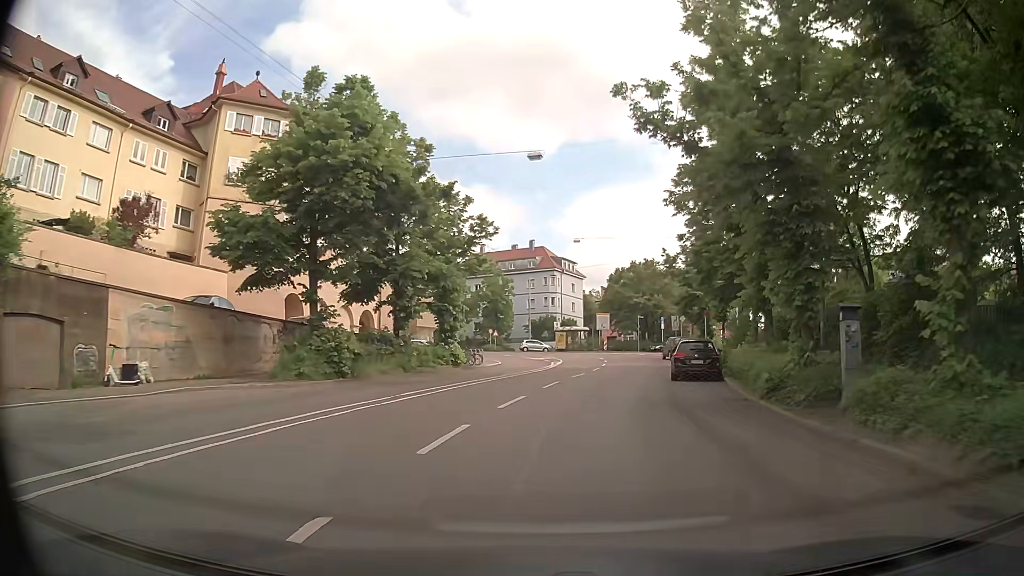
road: secondary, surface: asphalt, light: Day
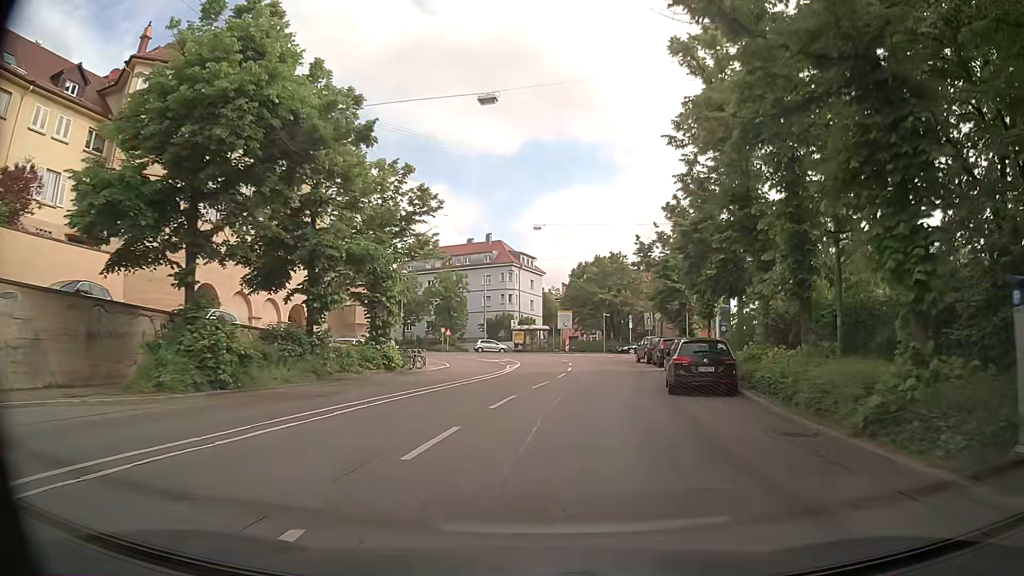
(+0.3, +6.4) m; +4°
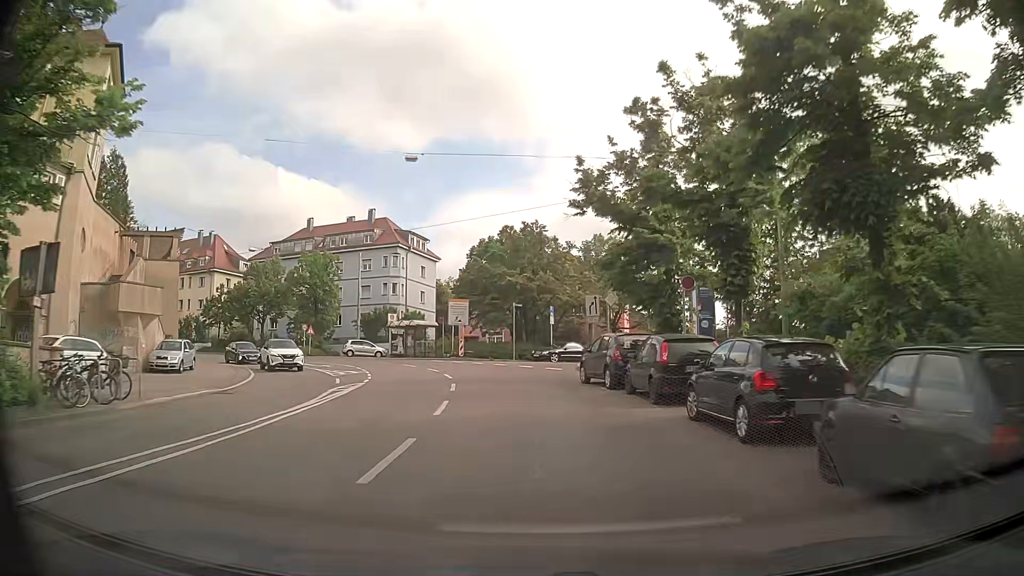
(+1.5, +19.3) m; +8°
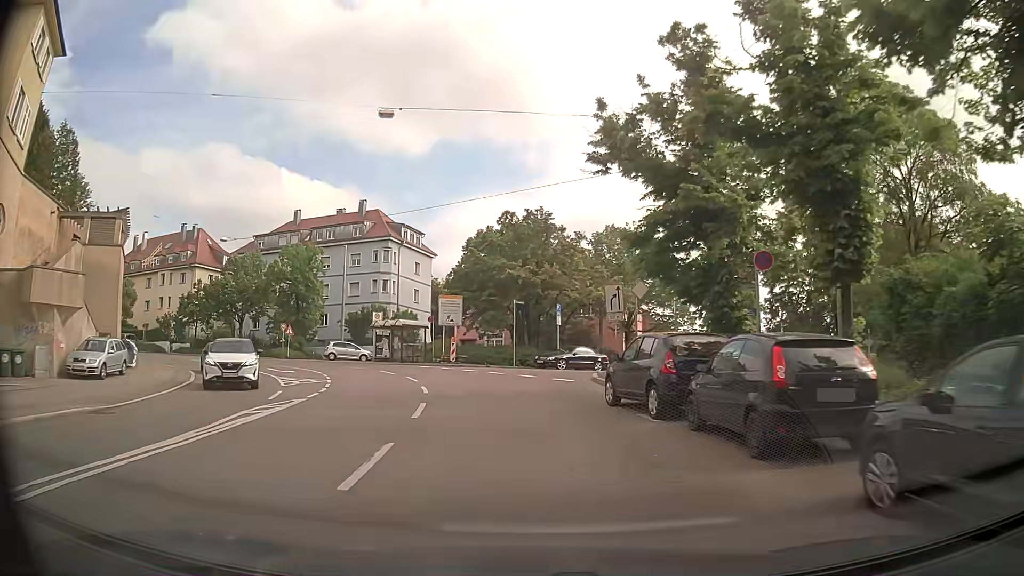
(0.0, +6.5) m; -1°
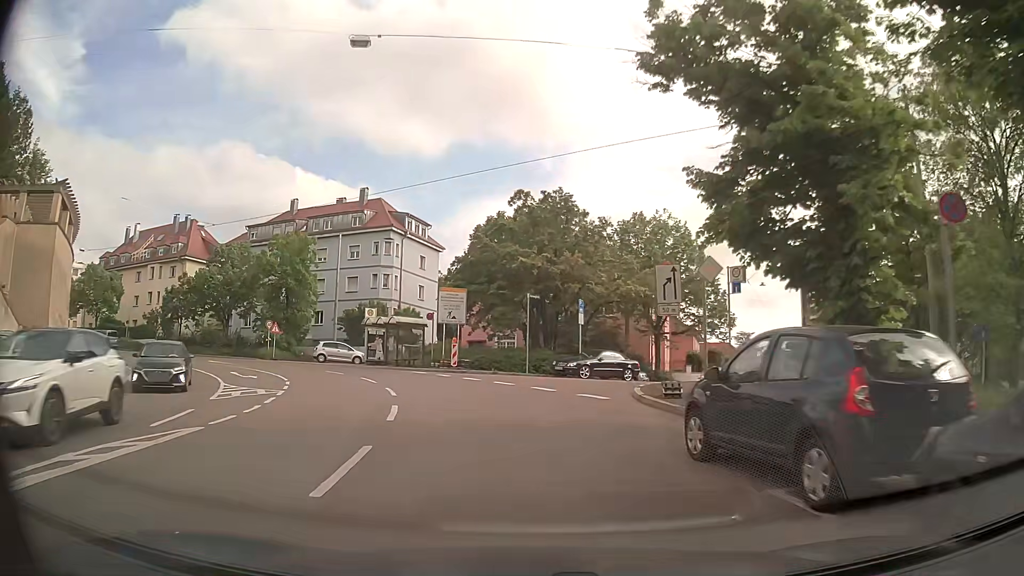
(0.0, +6.4) m; -1°
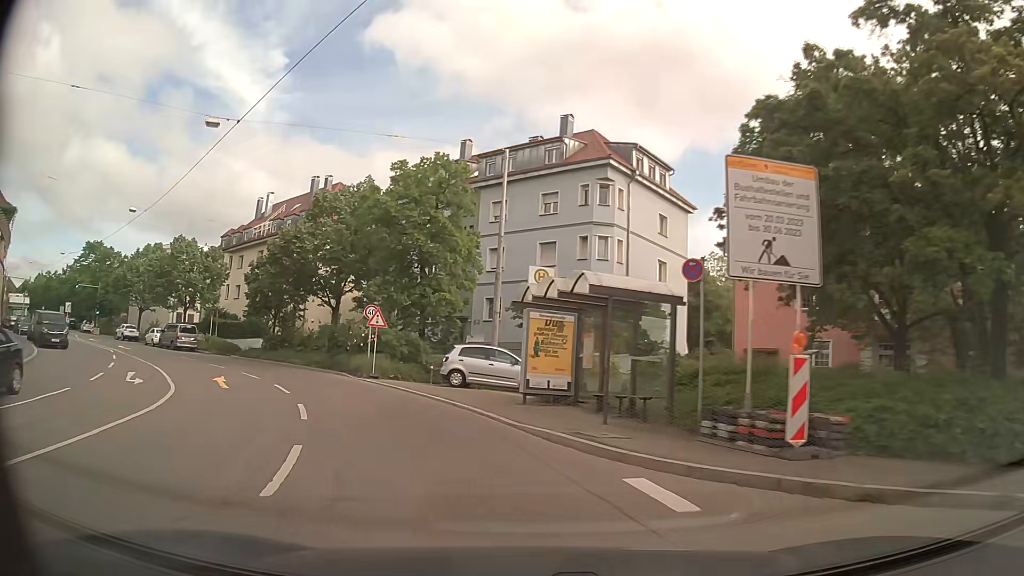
(-3.5, +24.7) m; -21°
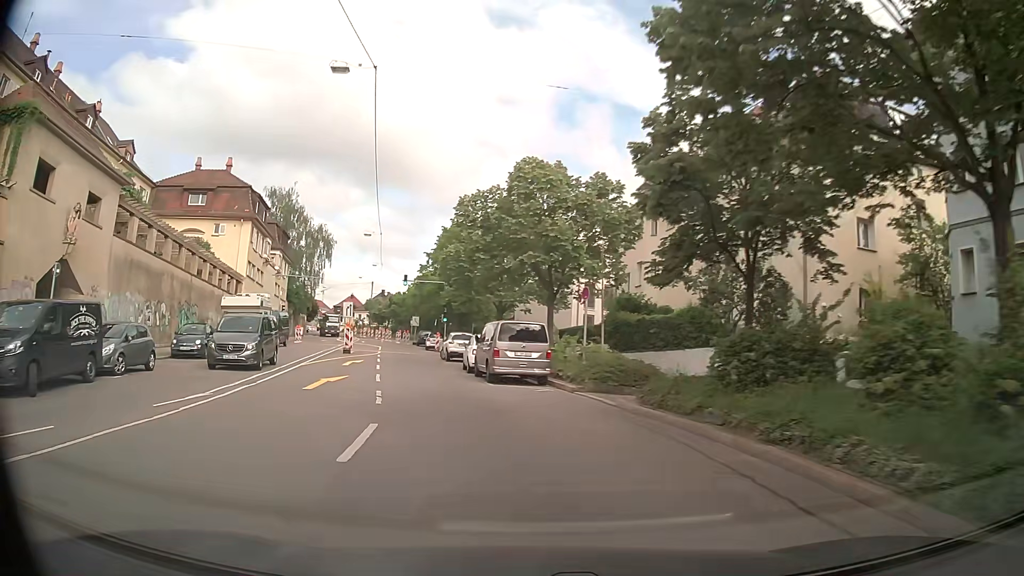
(-10.1, +28.0) m; -39°
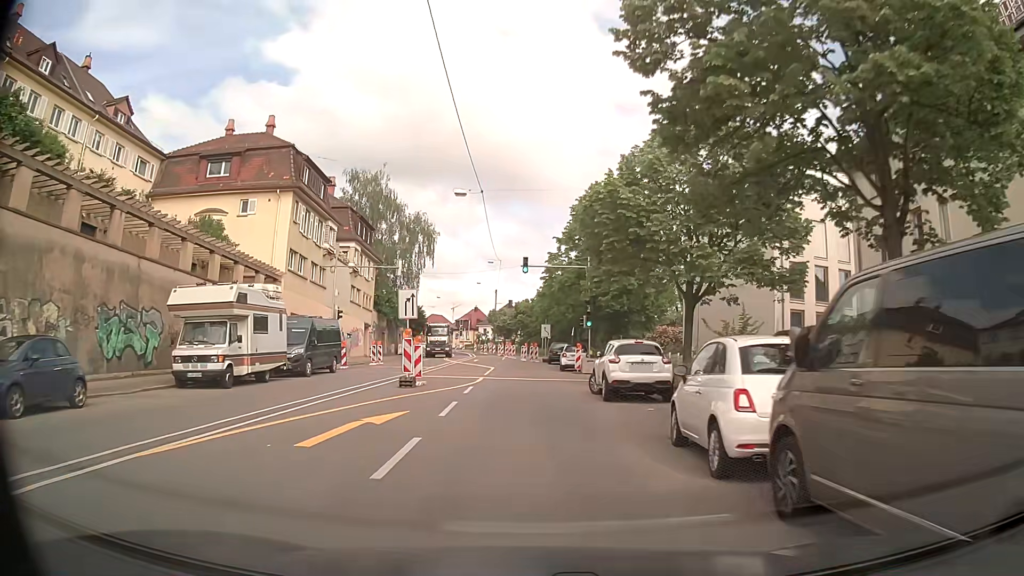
(-2.5, +18.8) m; -11°
(0, +10) (0, +20) (-1, +30) (-1, +40) (-2, +50) (-3, +60) (-4, +70) (-6, +80) (-8, +90) (-11, +99) m
